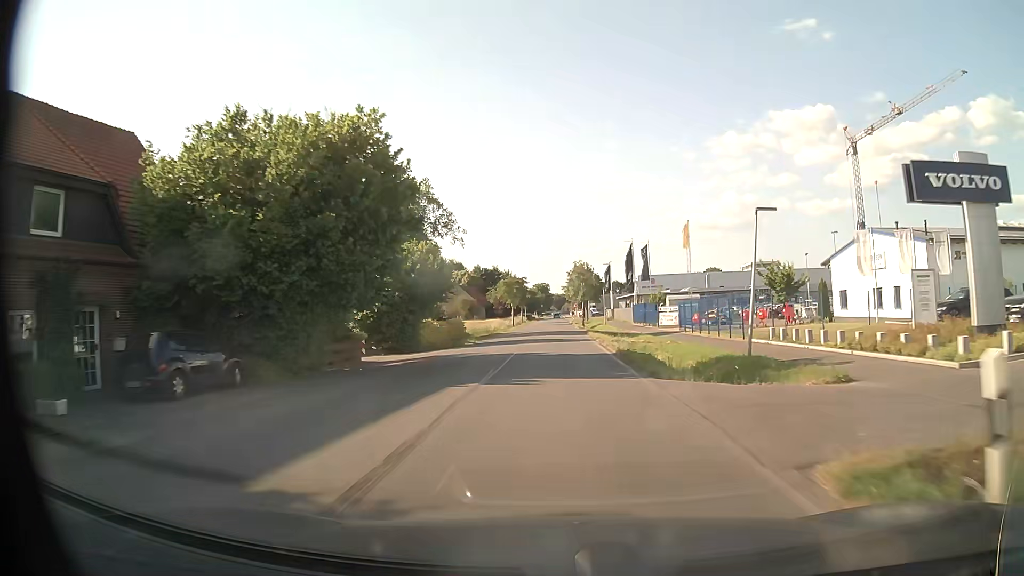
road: unclassified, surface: asphalt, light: Day
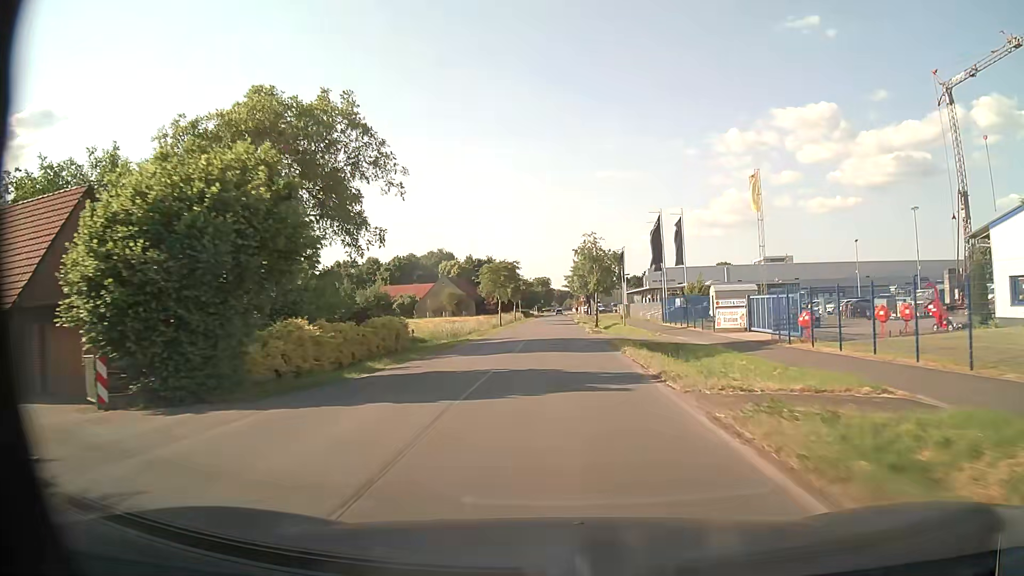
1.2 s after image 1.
(-0.1, +21.3) m; 0°
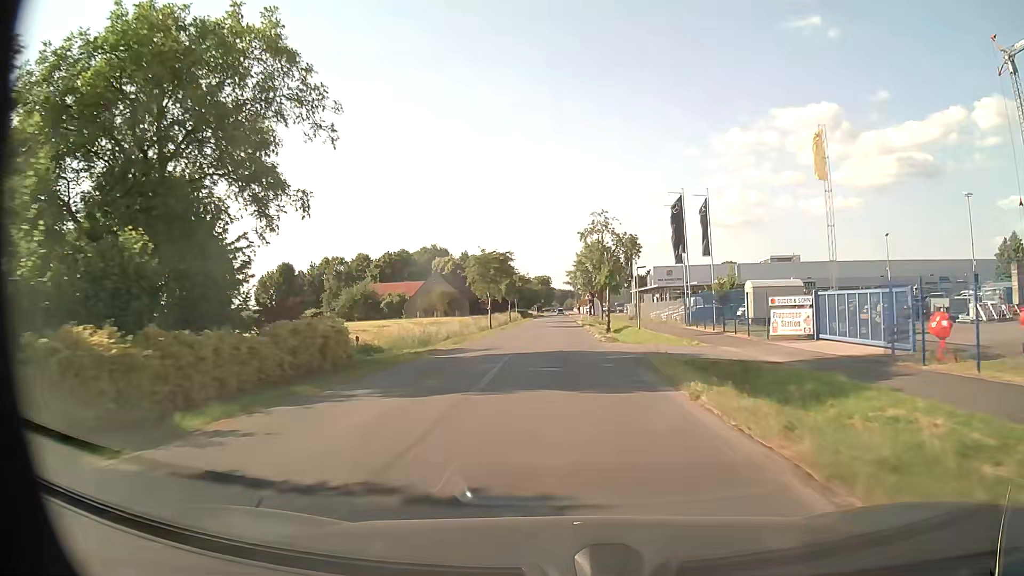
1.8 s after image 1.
(0.0, +10.2) m; 0°
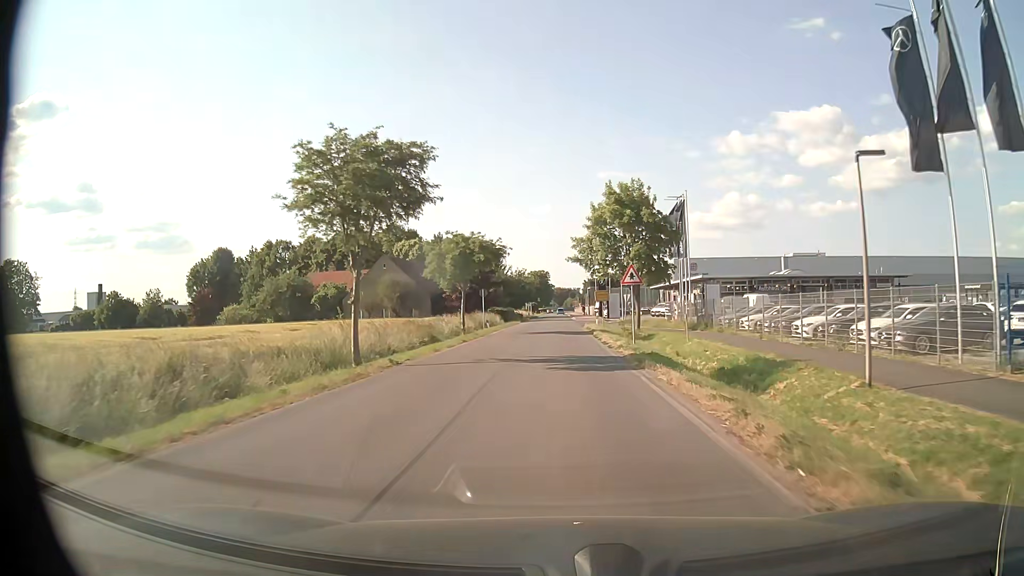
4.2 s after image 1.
(+0.1, +36.4) m; 0°
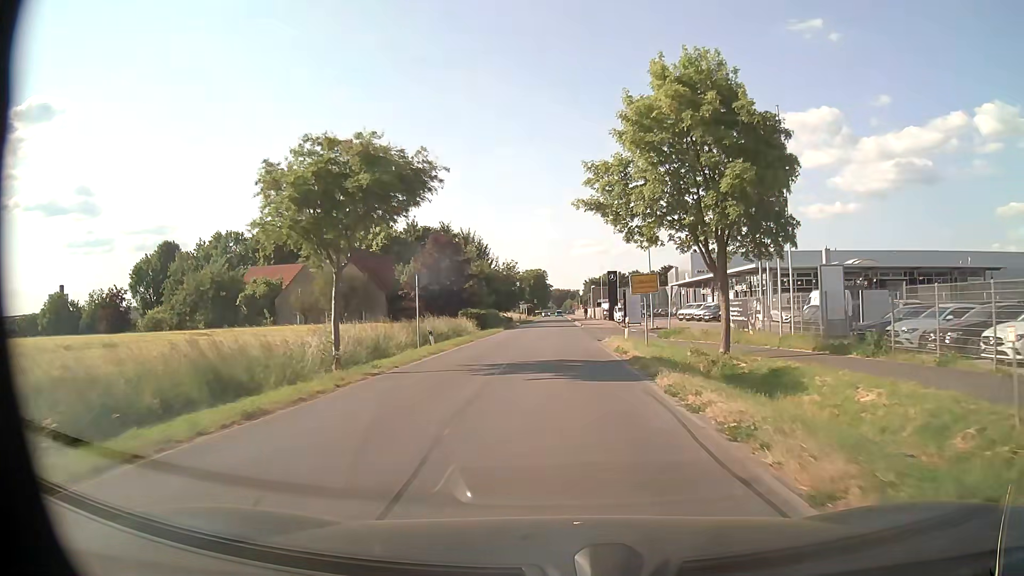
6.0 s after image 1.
(+0.1, +22.5) m; 0°
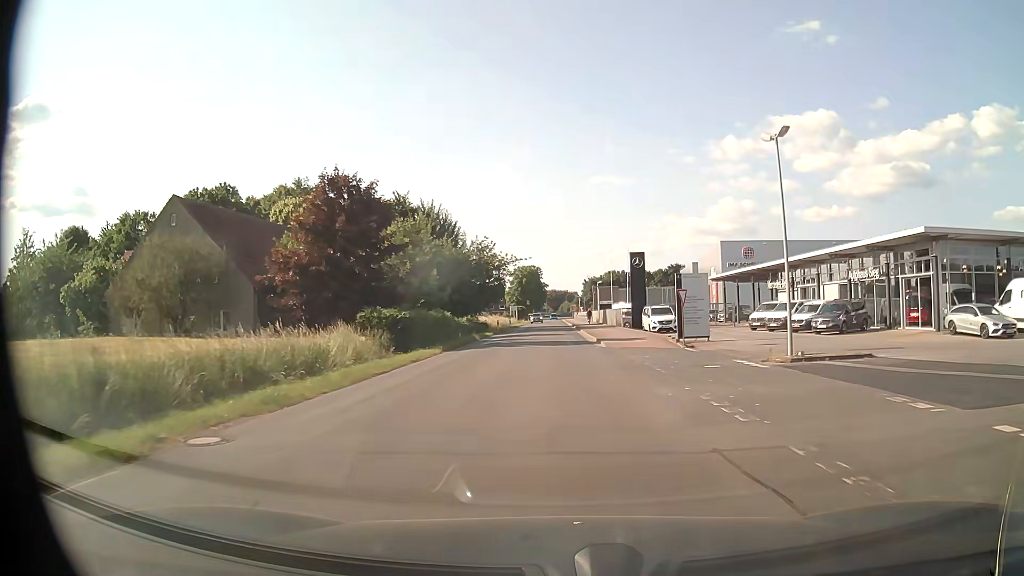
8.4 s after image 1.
(+0.1, +29.4) m; 0°
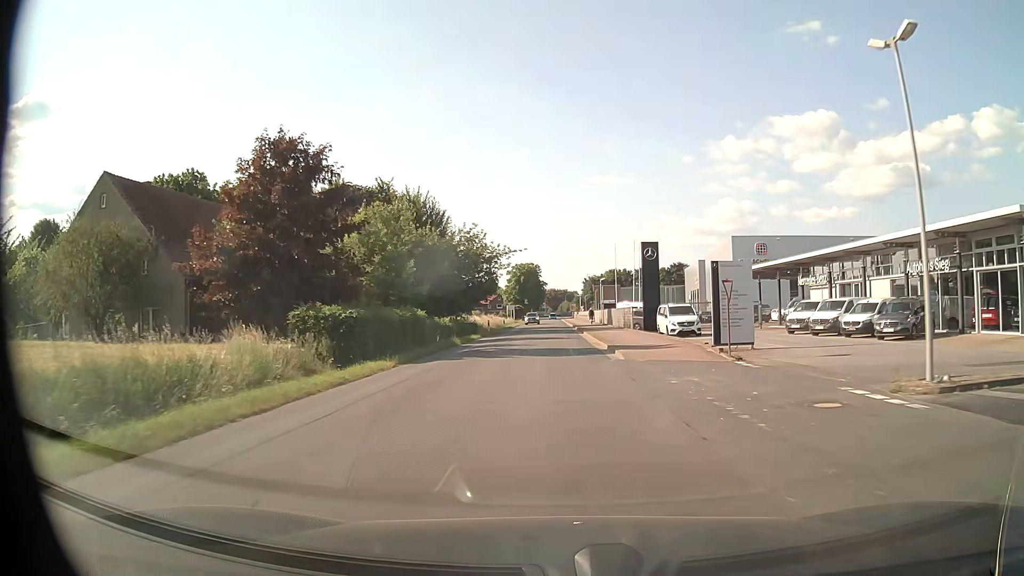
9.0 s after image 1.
(0.0, +7.8) m; 0°
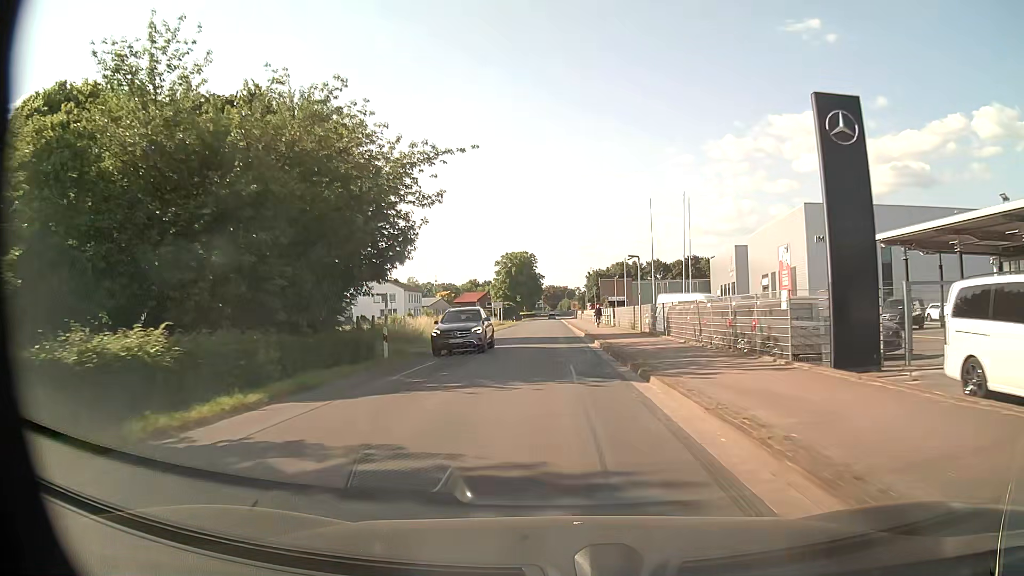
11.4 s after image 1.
(0.0, +32.7) m; 0°
(0, +10) (0, +20) (0, +30) (0, +40) (0, +50) (0, +60) (0, +70) (0, +80) (0, +90) (-1, +100) m
